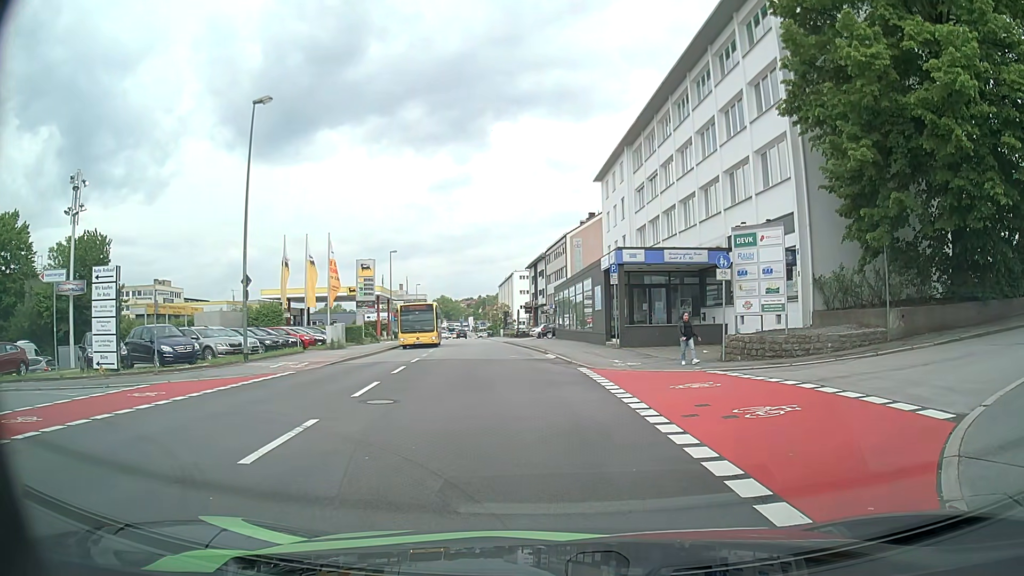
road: tertiary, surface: asphalt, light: Day
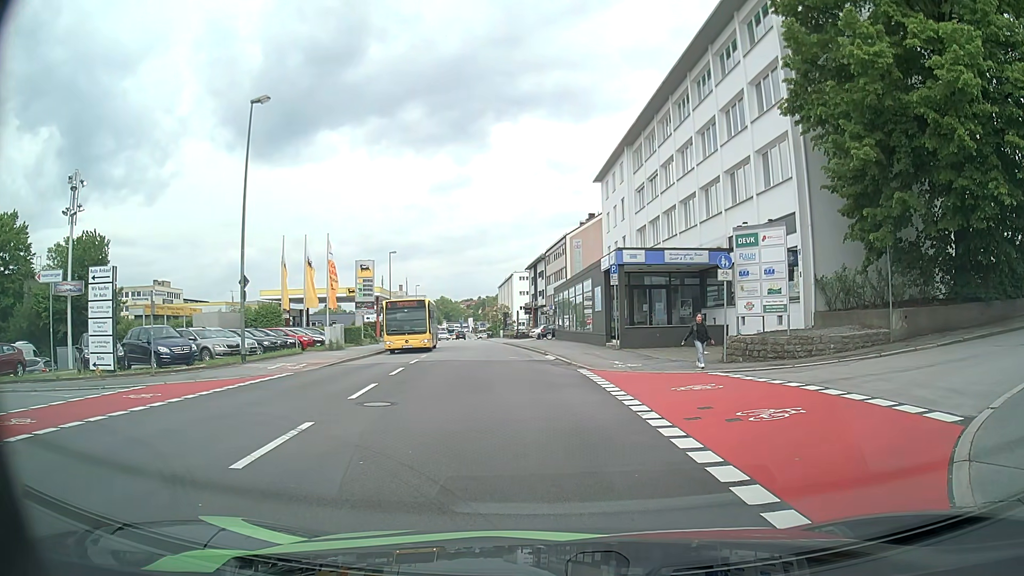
(0.0, +0.2) m; 0°
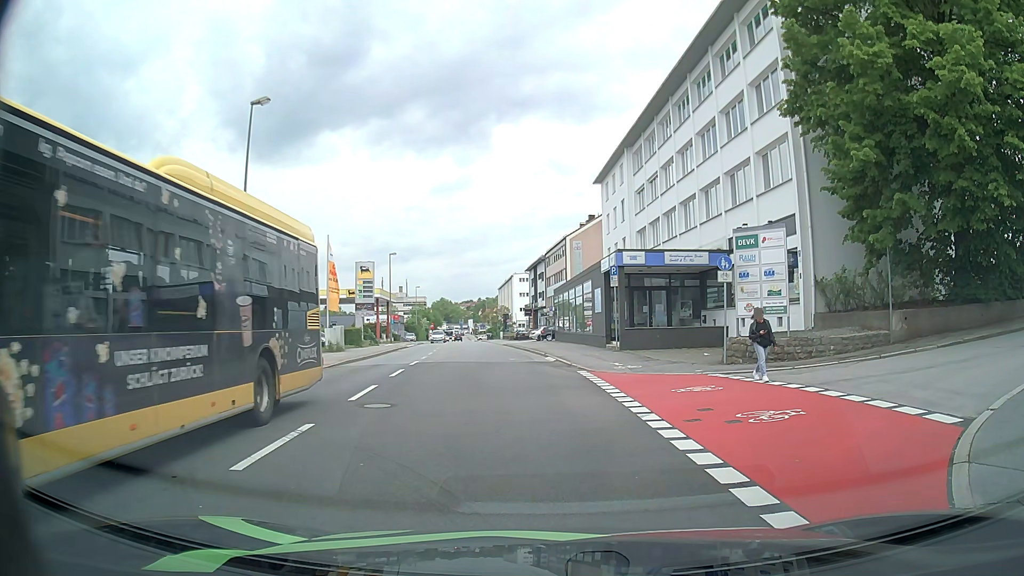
(0.0, +0.1) m; 0°
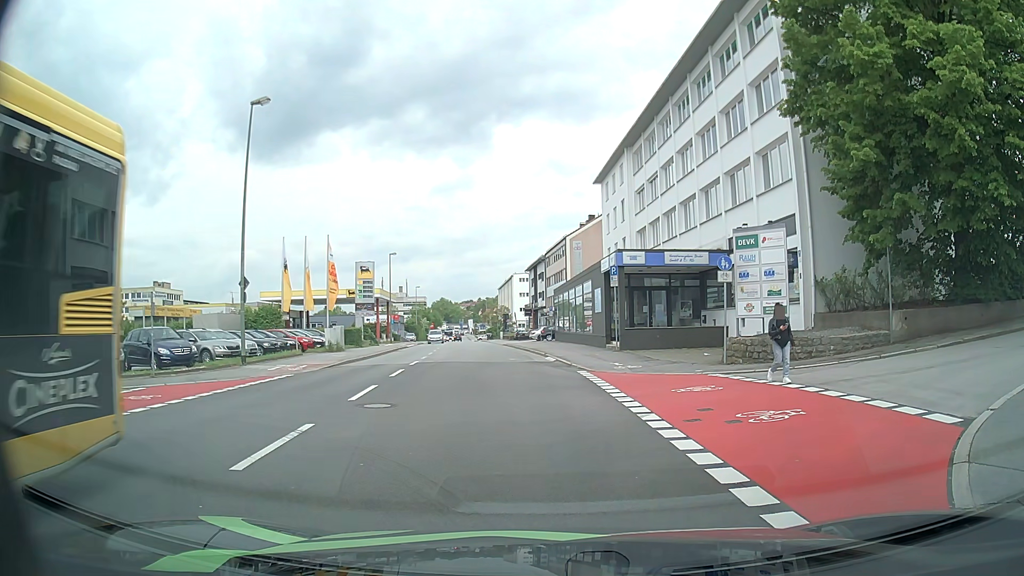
(0.0, 0.0) m; 0°
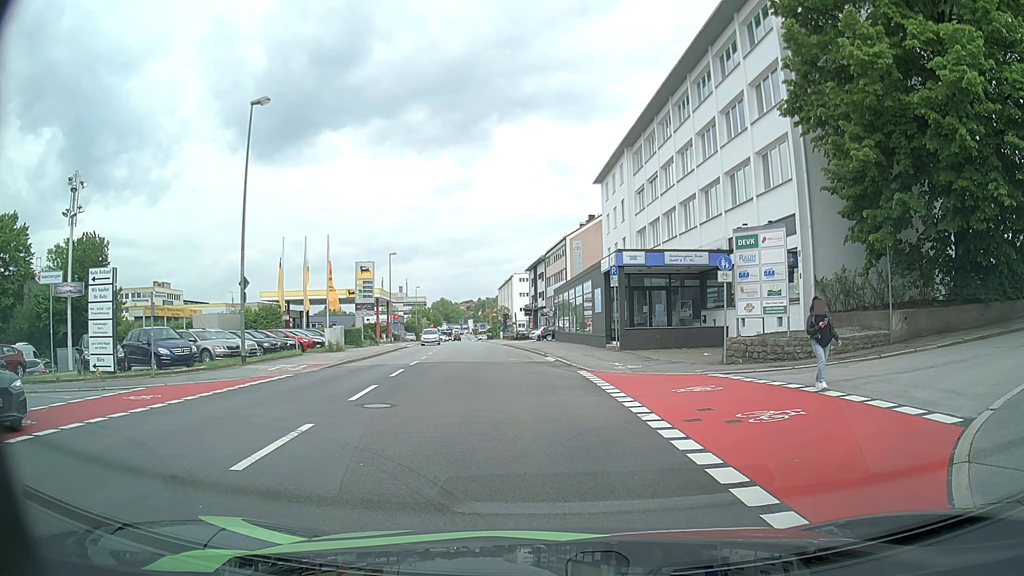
(0.0, 0.0) m; 0°
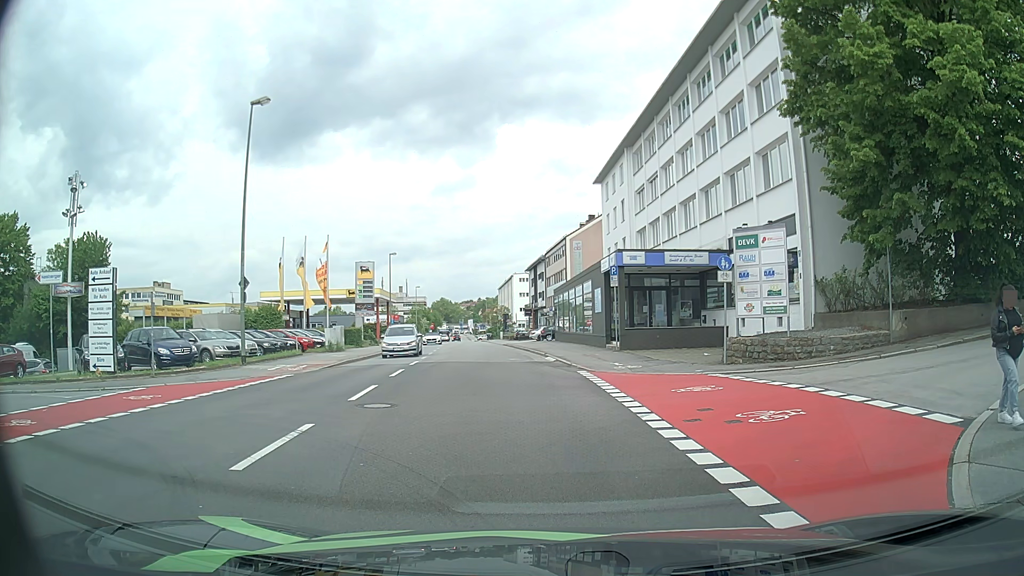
(0.0, 0.0) m; 0°
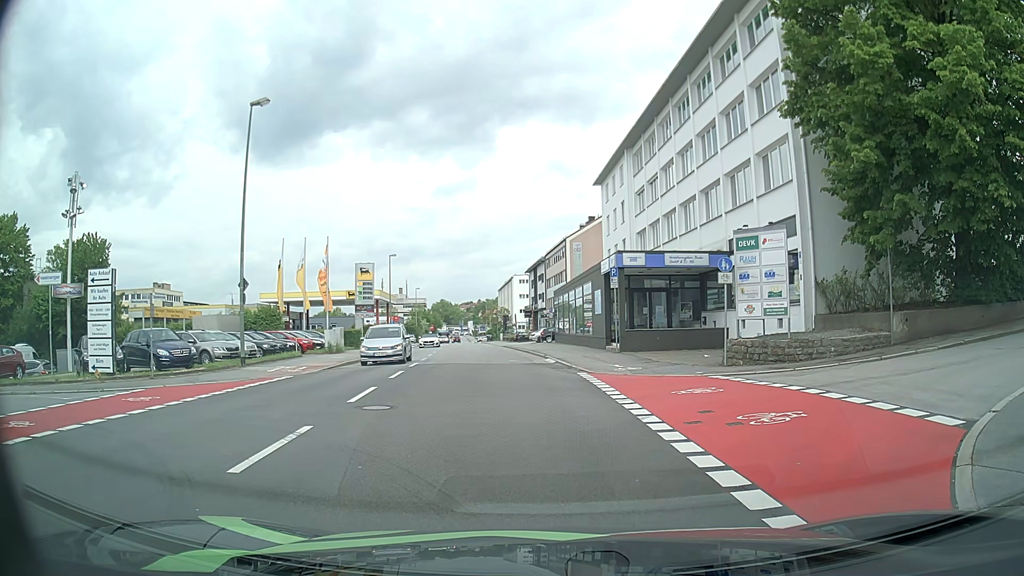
(0.0, 0.0) m; 0°
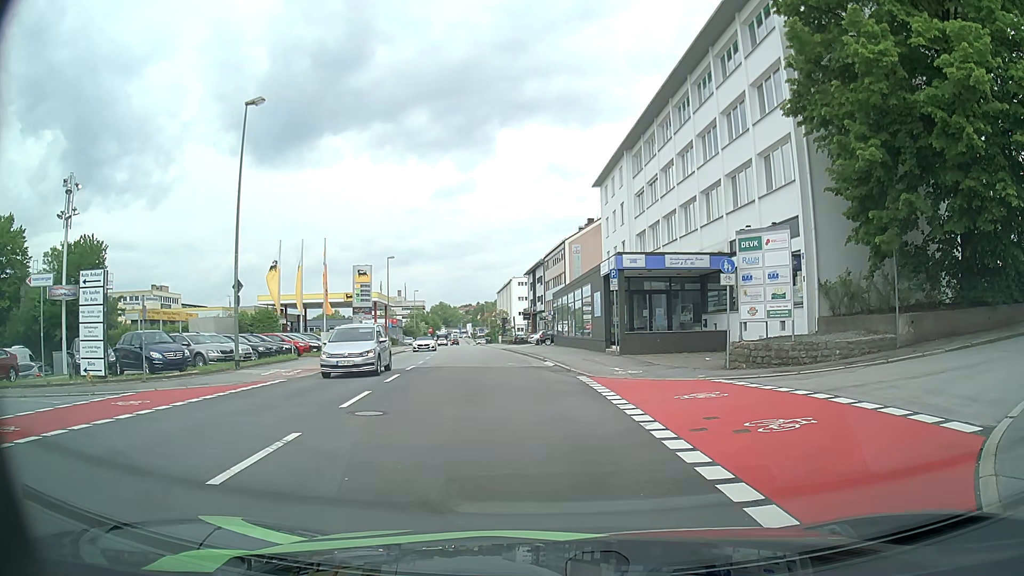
(0.0, +0.4) m; 0°
